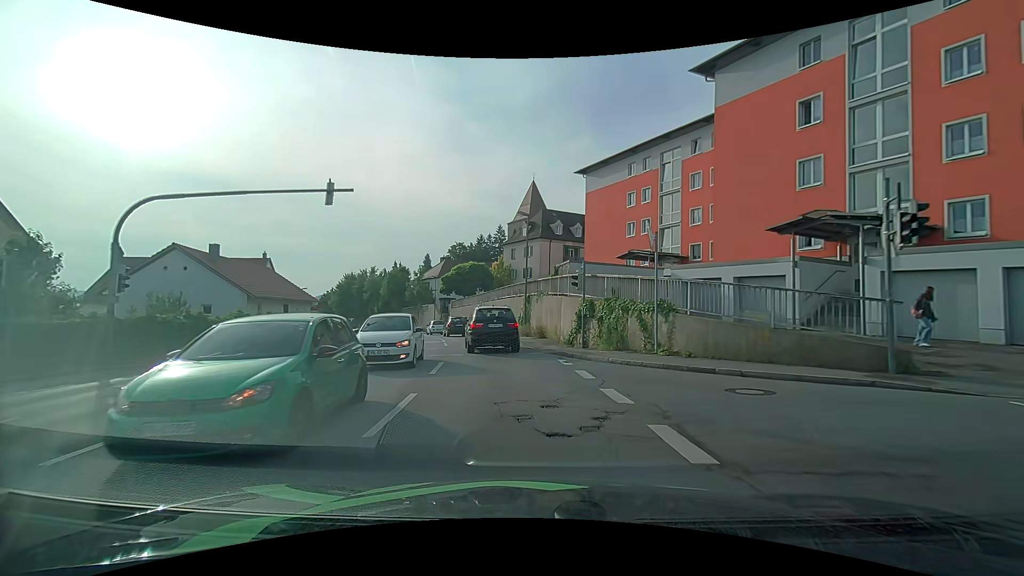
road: tertiary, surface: asphalt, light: Day
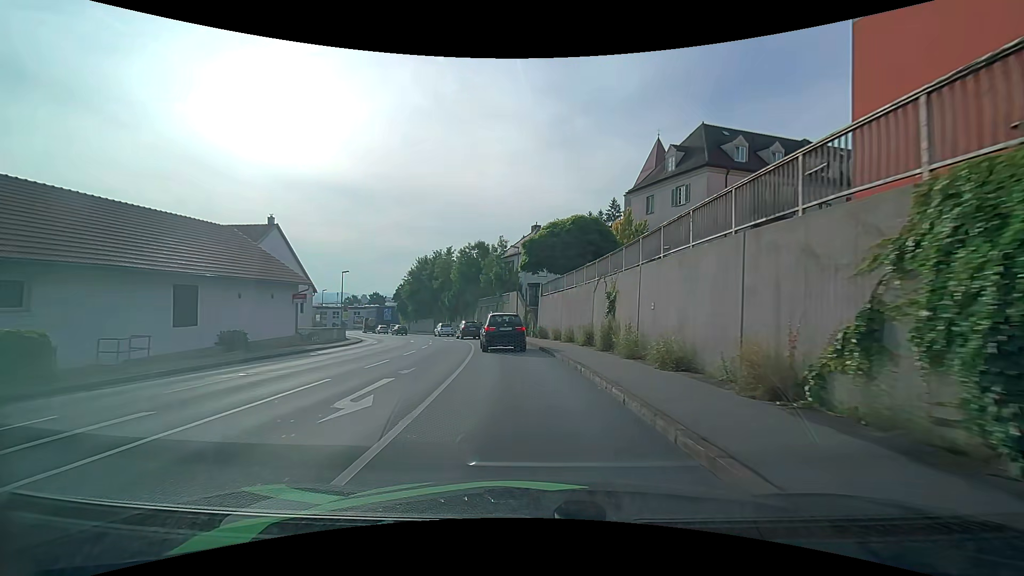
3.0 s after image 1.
(-3.2, +27.9) m; -12°
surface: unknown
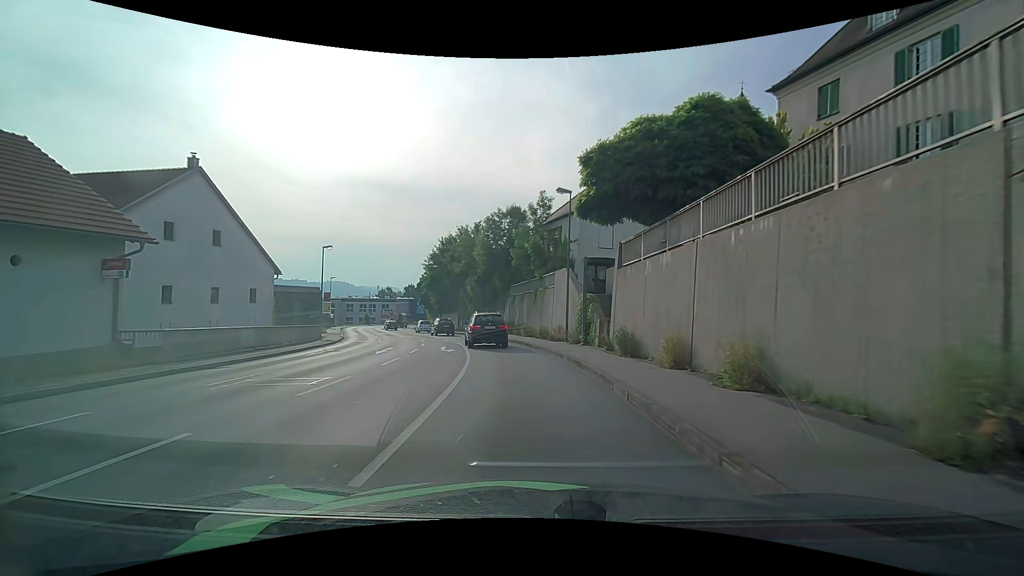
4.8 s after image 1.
(-1.0, +18.2) m; -5°
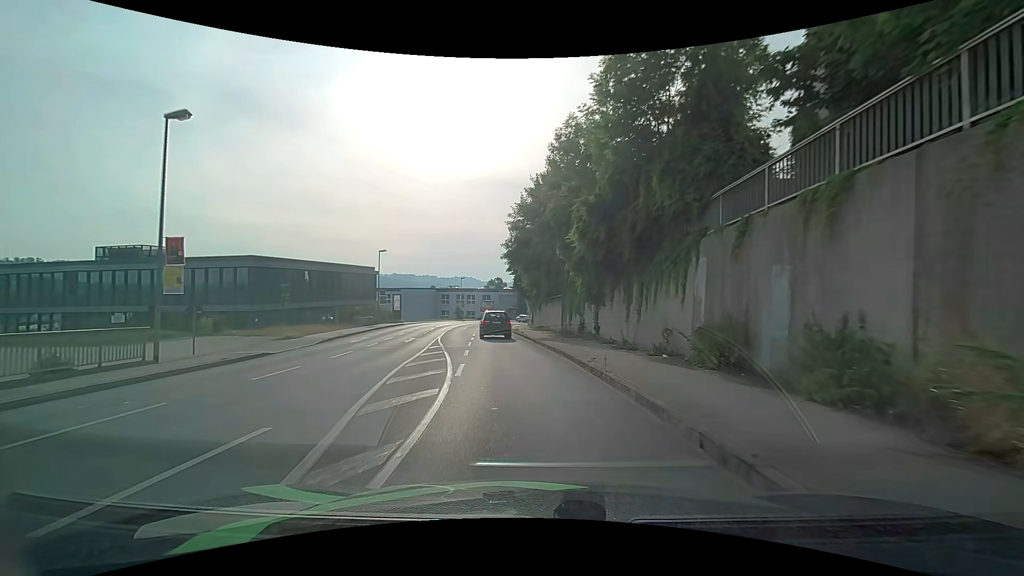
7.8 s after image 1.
(-3.3, +30.5) m; -14°
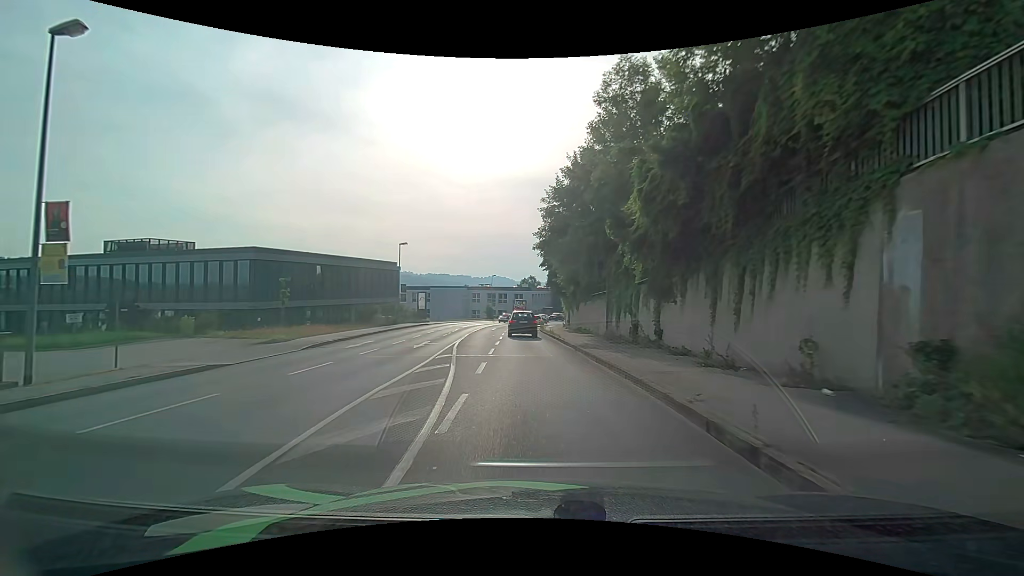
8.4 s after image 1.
(-0.2, +5.6) m; -2°
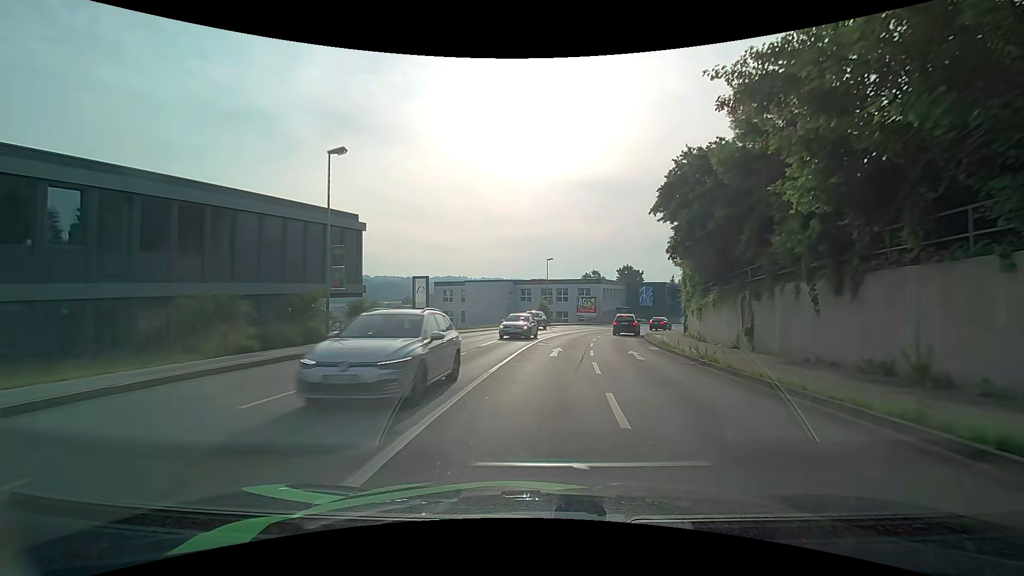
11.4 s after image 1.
(-3.8, +29.6) m; -9°
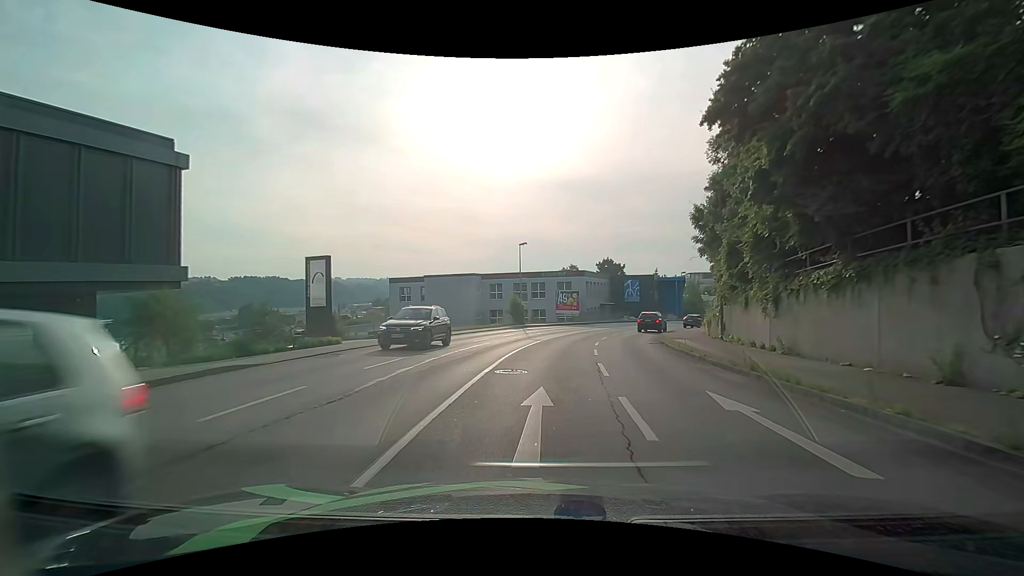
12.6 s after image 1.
(+0.4, +12.6) m; +3°
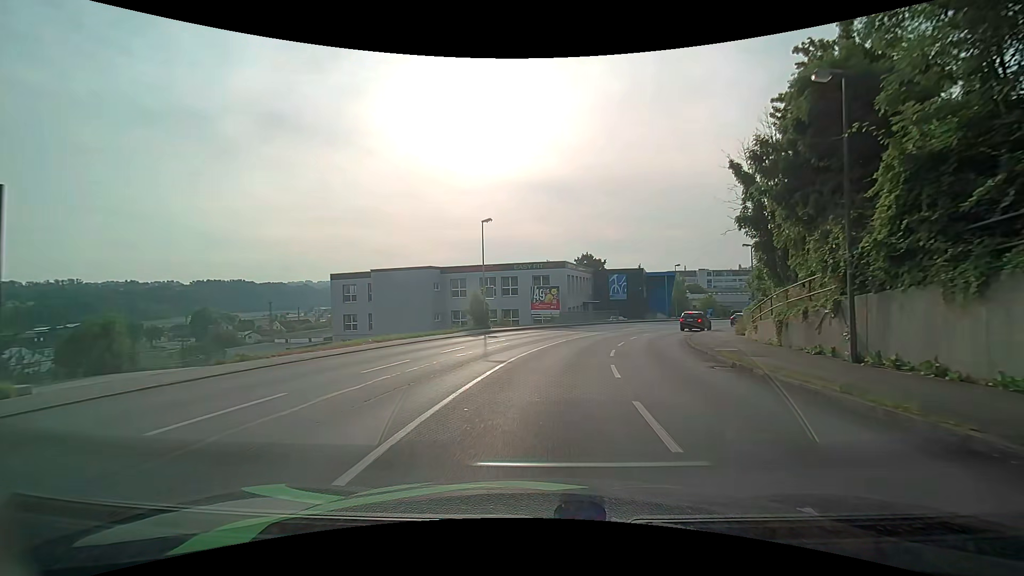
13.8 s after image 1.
(+0.3, +12.6) m; +3°
(0, +10) (+1, +20) (+3, +30) (+6, +39) (+11, +48) (+16, +57) (+22, +64) (+29, +72) (+37, +78) (+45, +84) m
